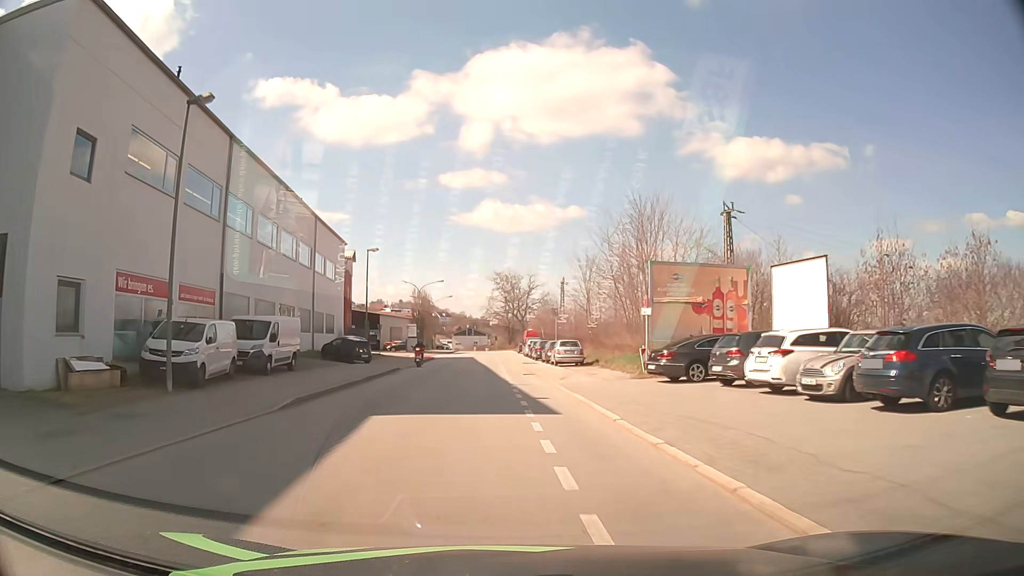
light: Day
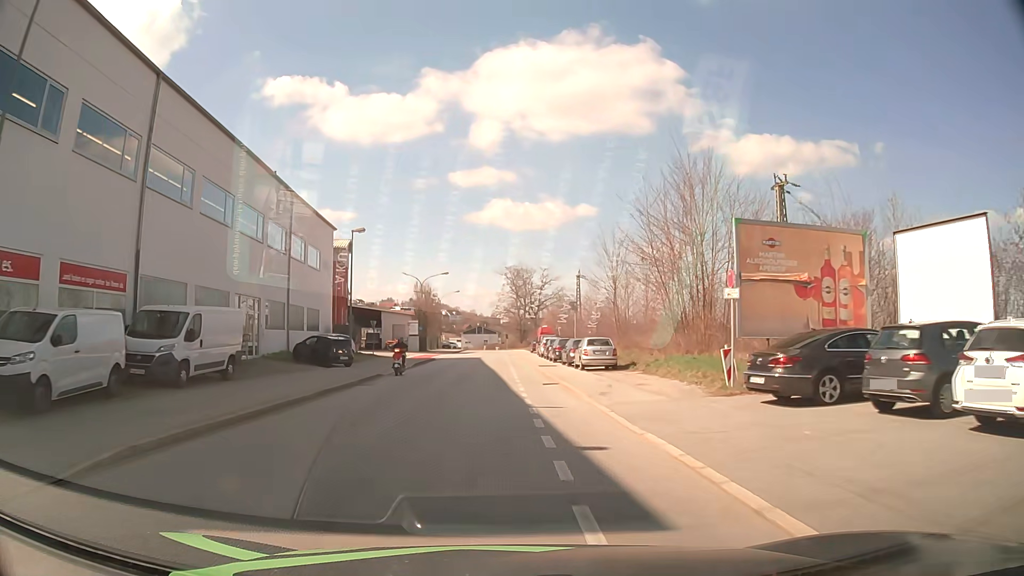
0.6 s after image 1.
(-0.1, +7.9) m; -1°
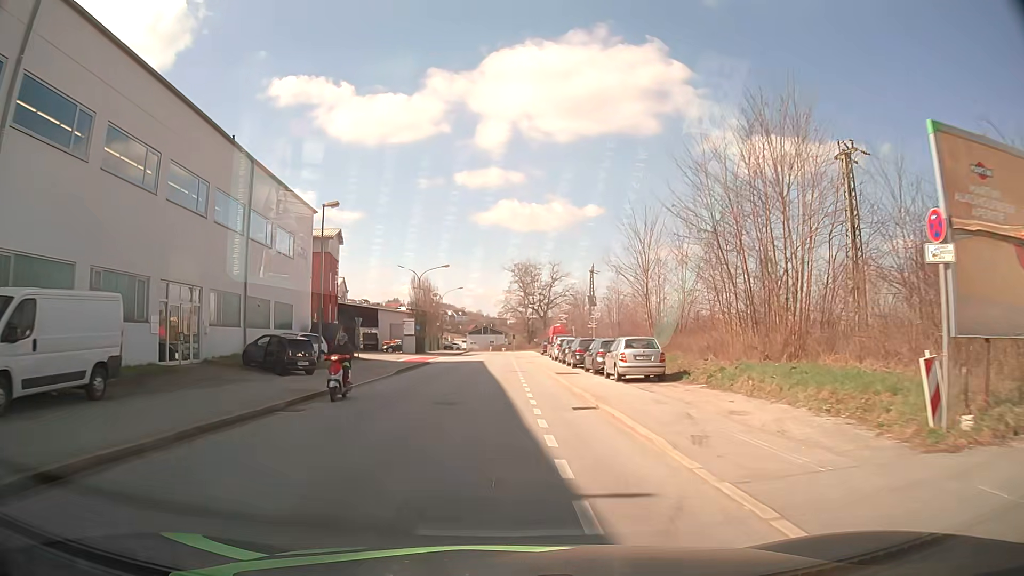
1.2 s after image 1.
(-0.1, +7.9) m; -1°
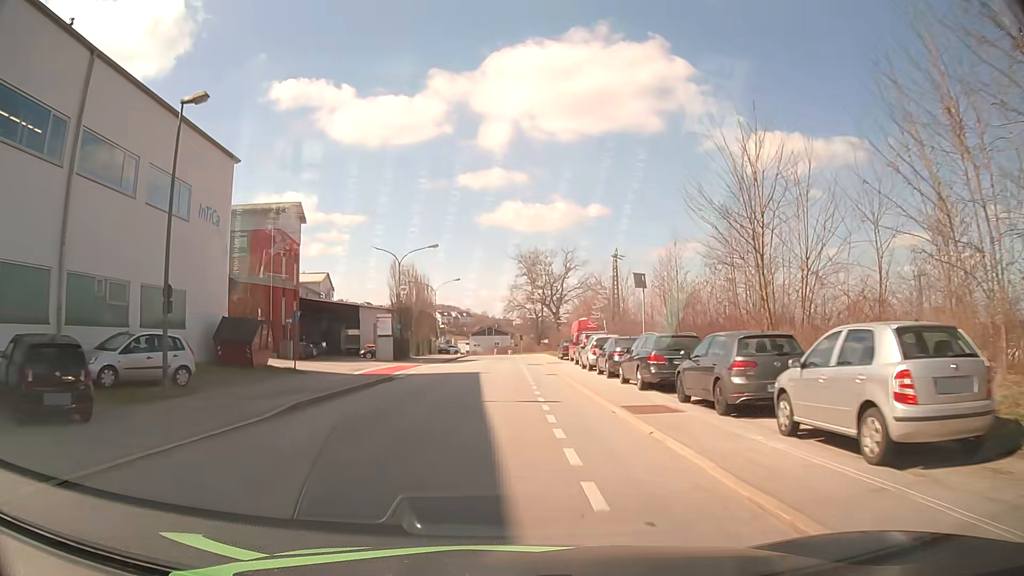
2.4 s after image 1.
(-0.1, +15.5) m; 0°
